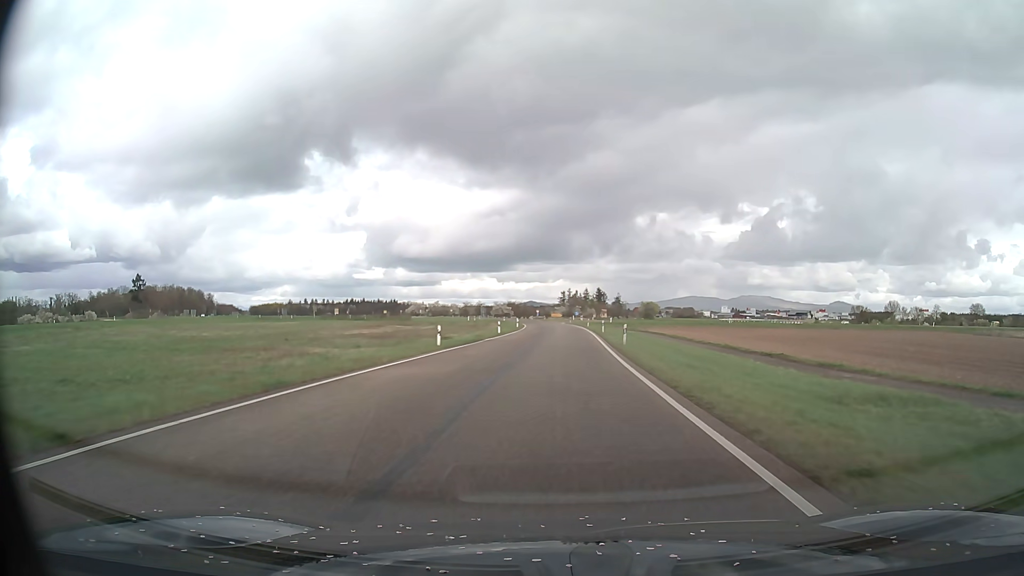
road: primary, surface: asphalt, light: Day
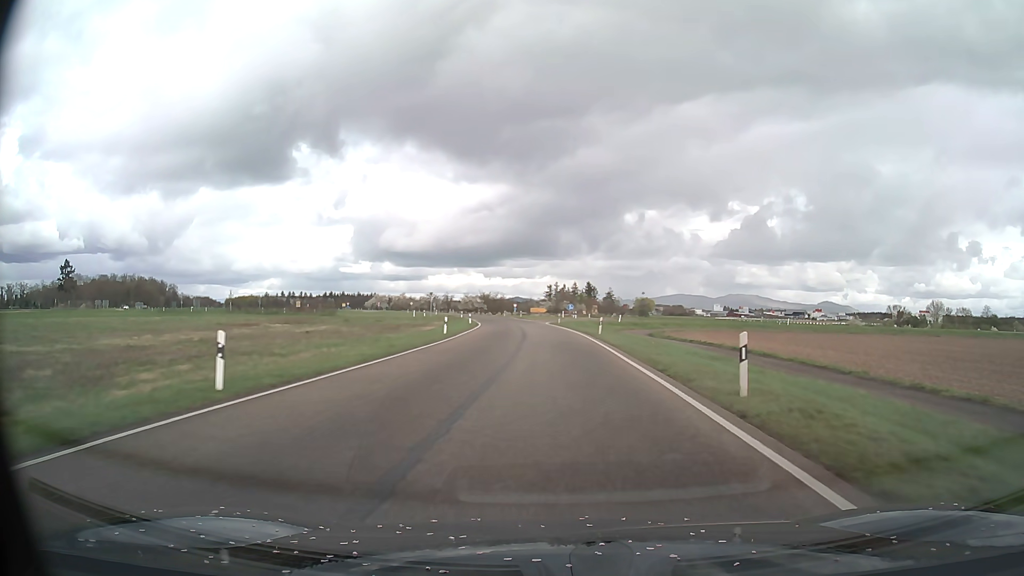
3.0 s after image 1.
(+1.1, +45.8) m; +2°
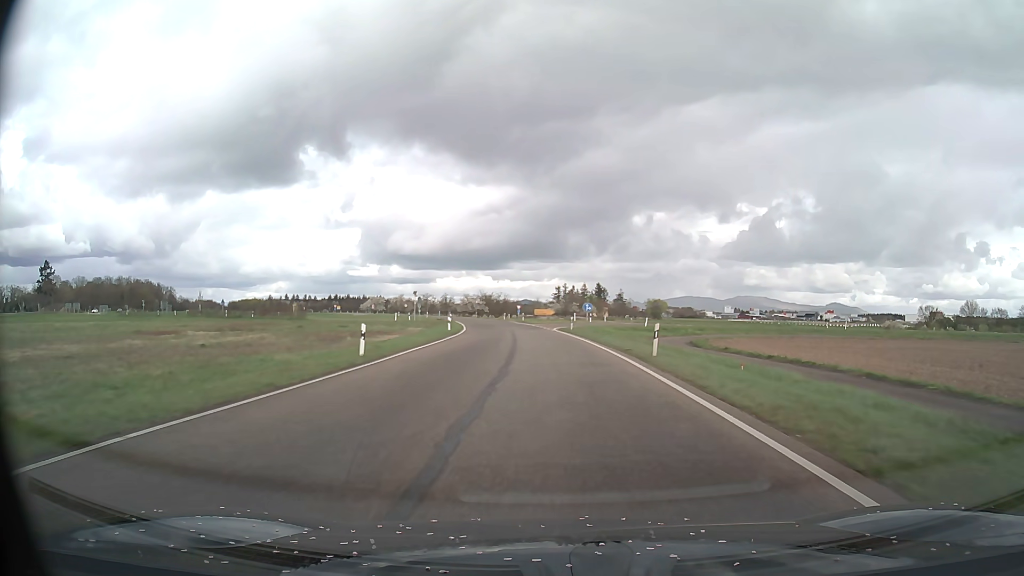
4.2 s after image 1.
(-0.1, +18.3) m; -1°
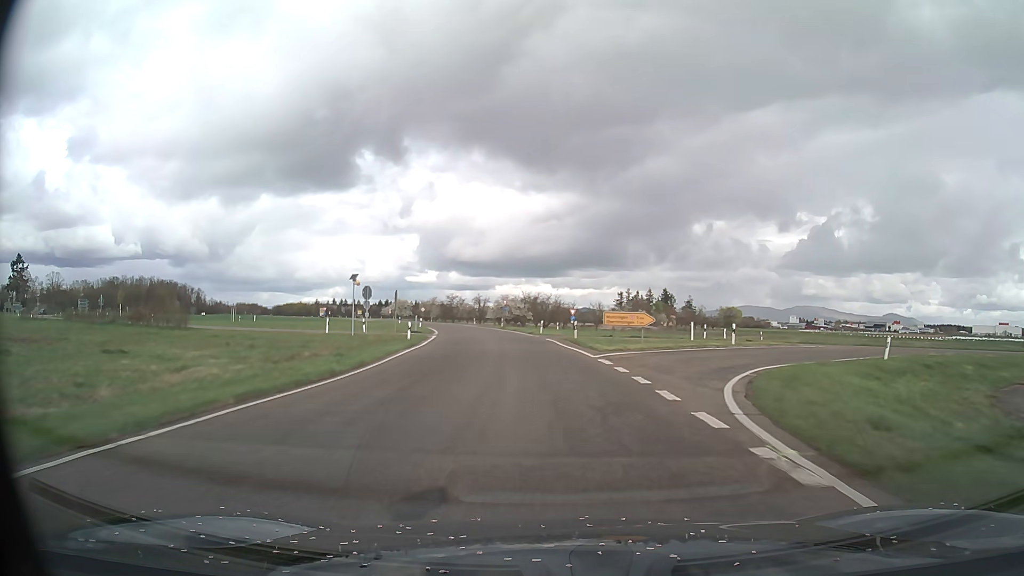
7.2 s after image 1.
(-1.6, +45.7) m; -5°
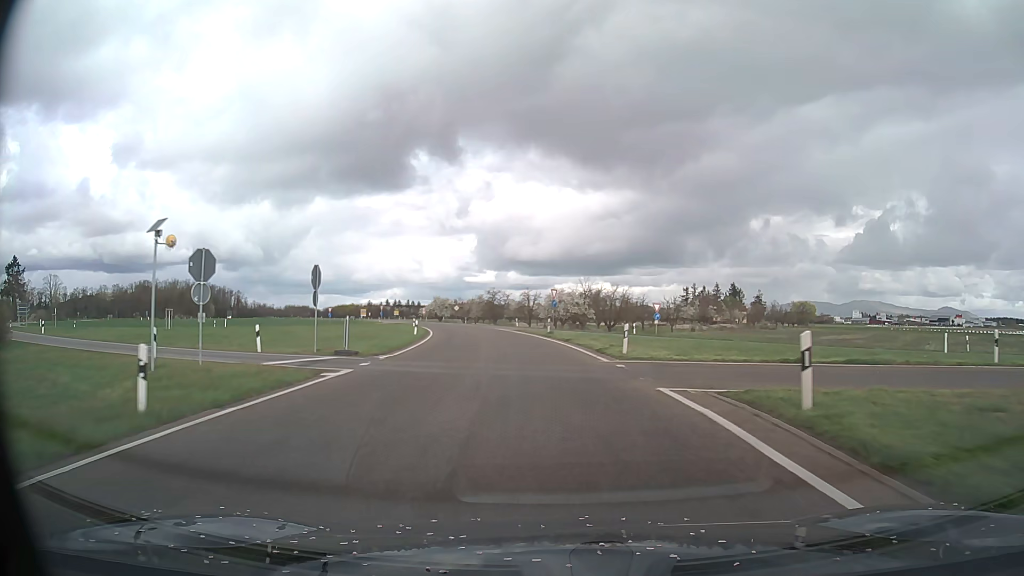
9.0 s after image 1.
(-1.2, +27.3) m; -5°
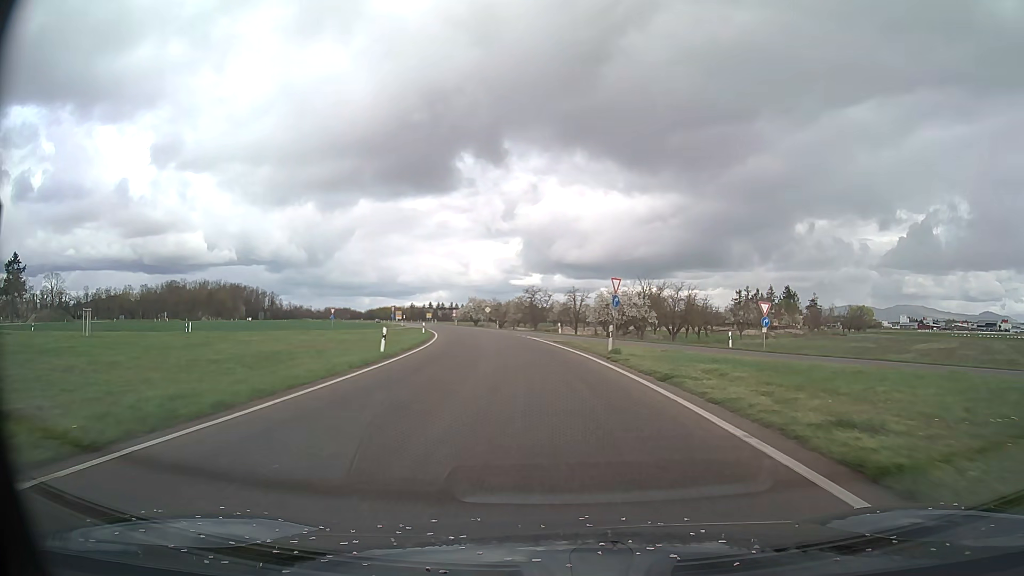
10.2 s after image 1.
(-0.7, +18.2) m; -4°
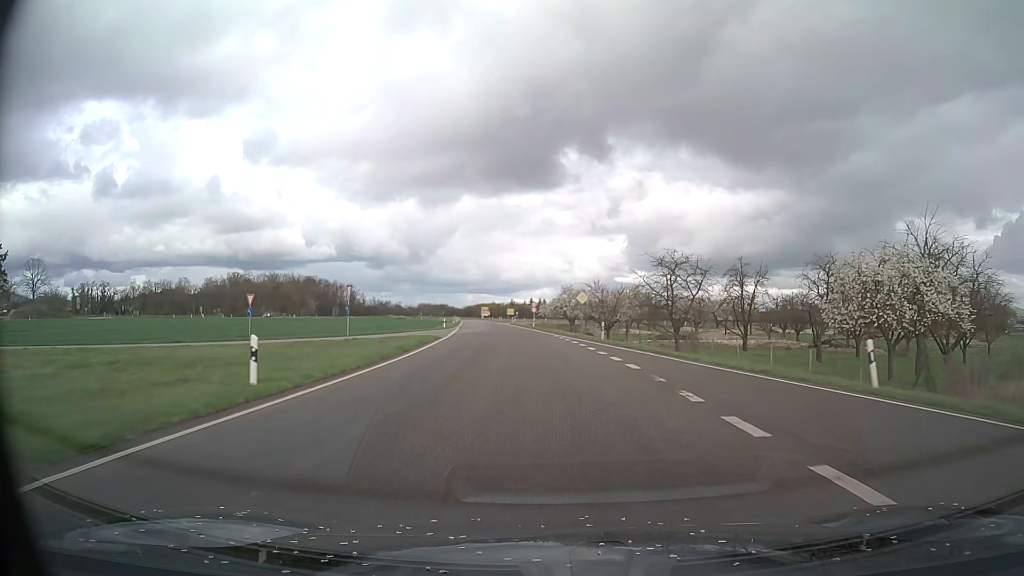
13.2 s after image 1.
(-3.7, +45.5) m; -9°
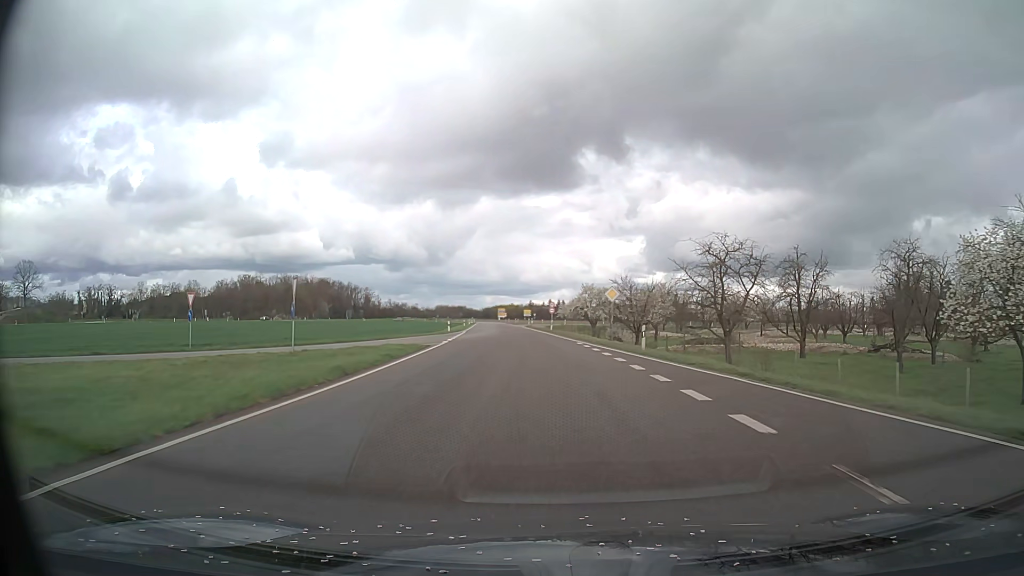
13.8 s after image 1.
(-0.1, +9.1) m; -2°
(0, +10) (-1, +20) (-1, +30) (-2, +40) (-3, +50) (-4, +60) (-5, +70) (-6, +80) (-7, +90) (-8, +100) m
